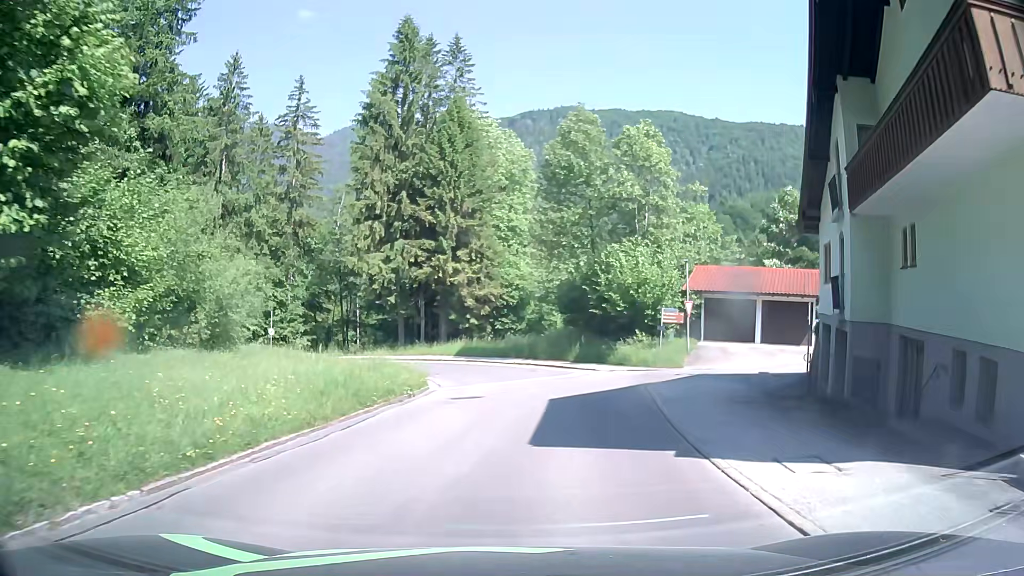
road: tertiary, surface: asphalt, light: Day
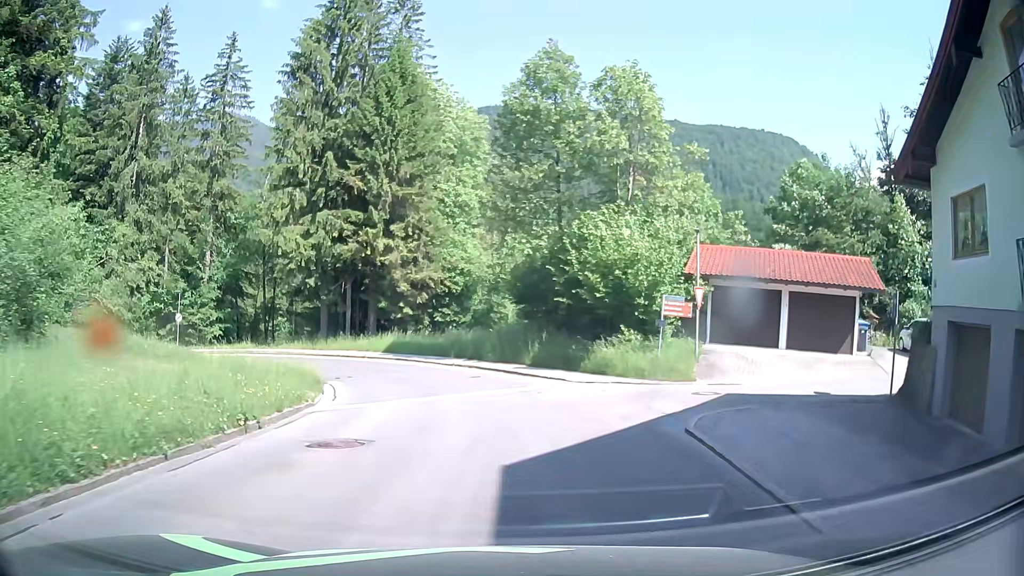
(+0.4, +9.3) m; +5°
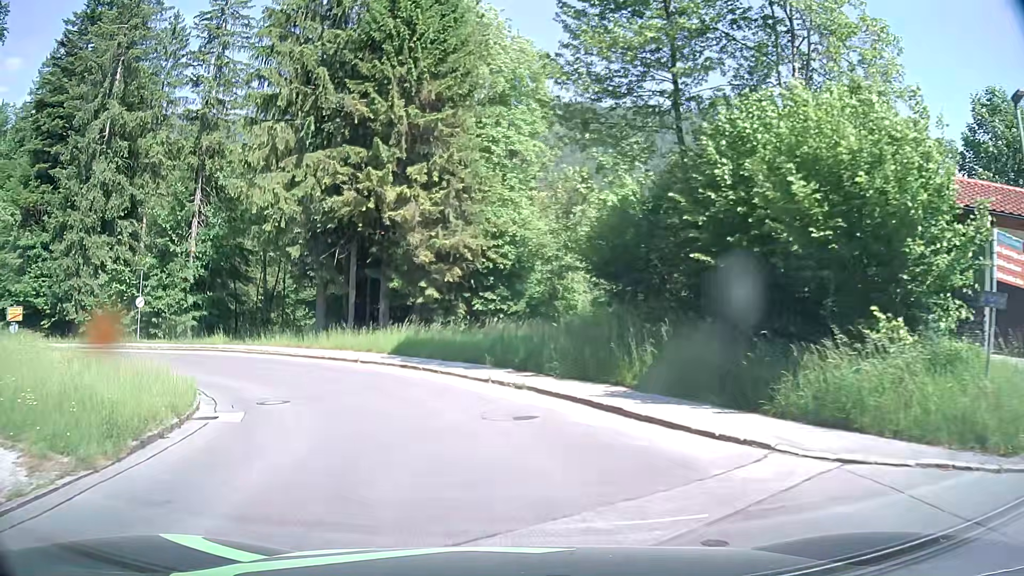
(-0.3, +14.2) m; -4°
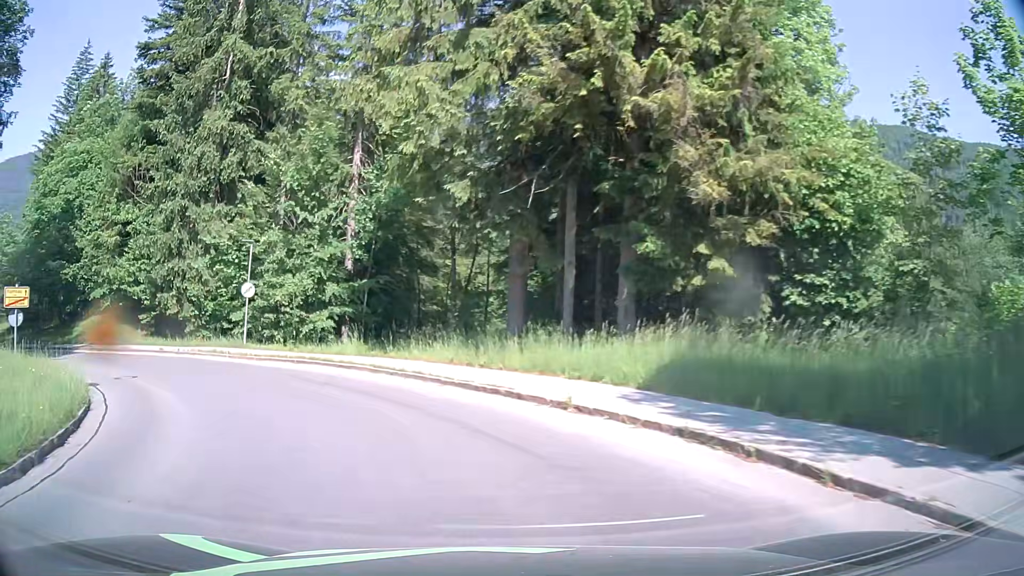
(-2.2, +14.5) m; -20°
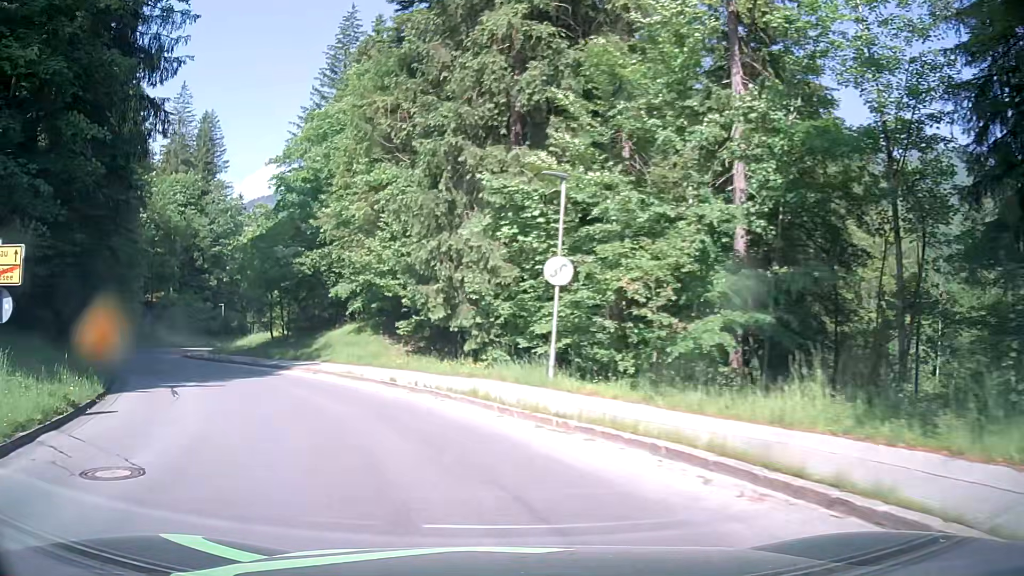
(-3.7, +14.3) m; -29°
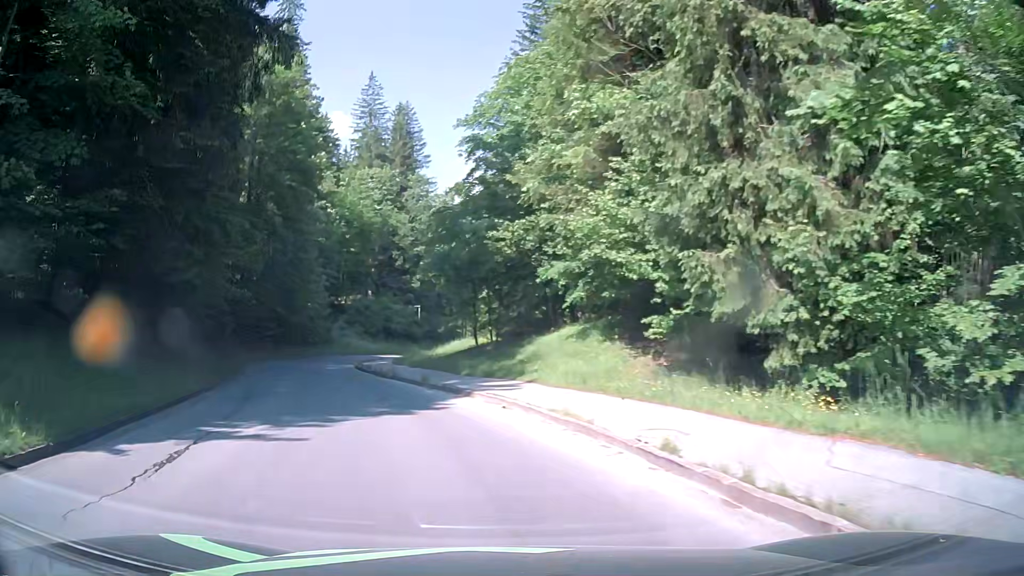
(-1.7, +9.8) m; -19°
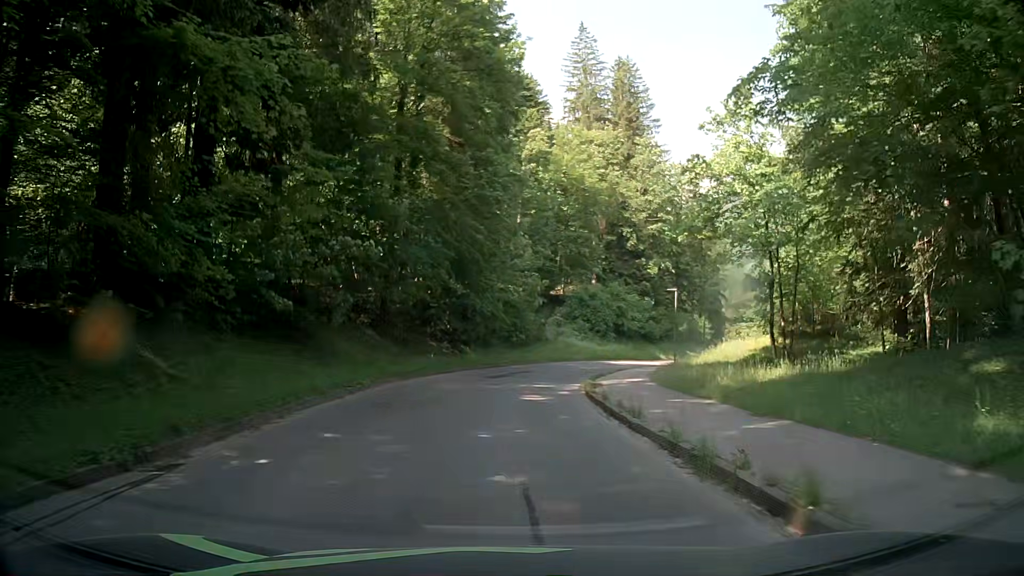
(-4.4, +19.6) m; -19°
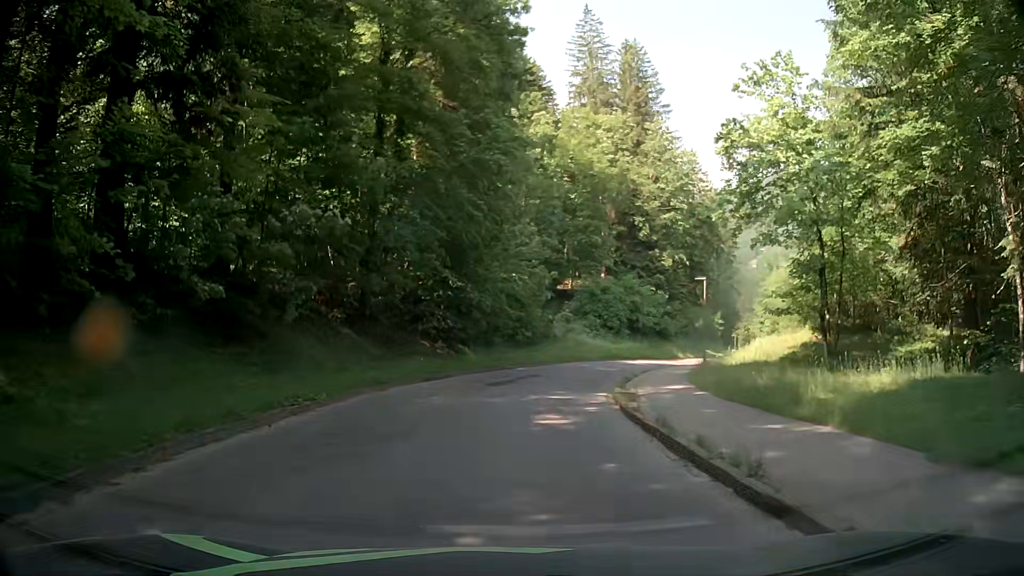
(0.0, +5.2) m; -3°
(0, +10) (+1, +20) (+4, +30) (+8, +39) (+13, +47) (+19, +56) (+25, +64) (+30, +72) (+35, +81) (+39, +90) m
